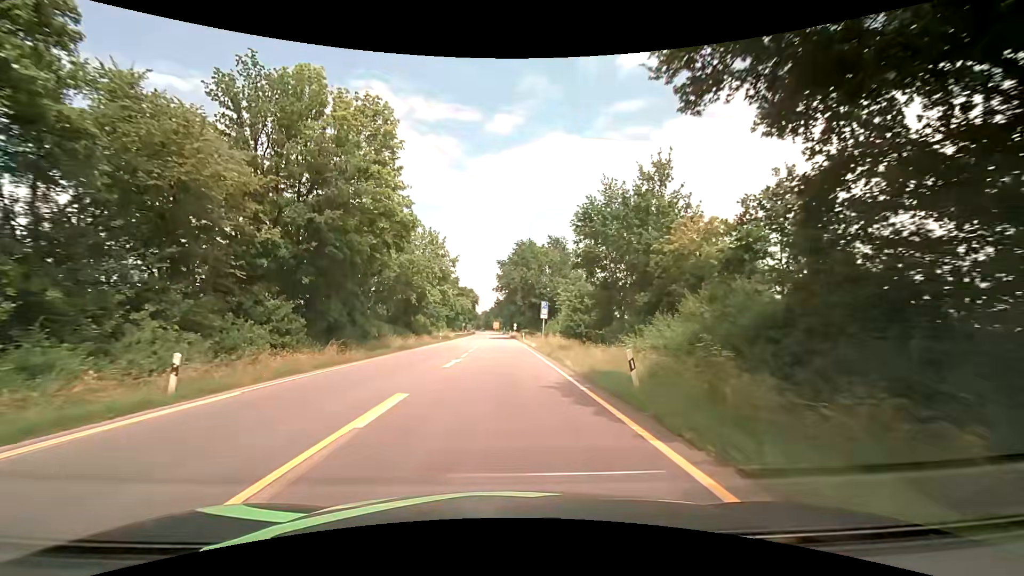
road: primary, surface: asphalt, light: Day
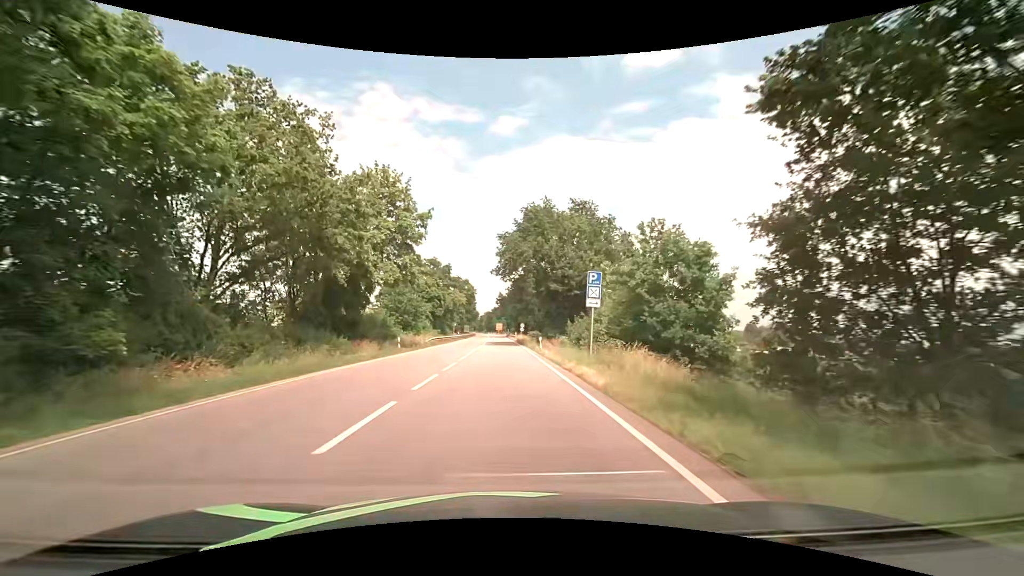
(-0.3, +25.3) m; -1°
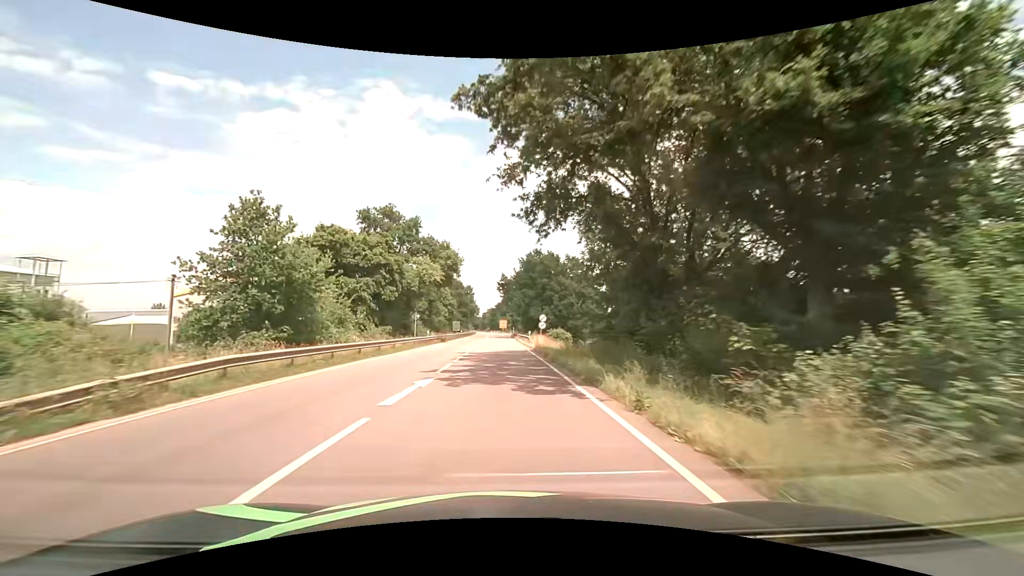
(-0.1, +38.4) m; 0°
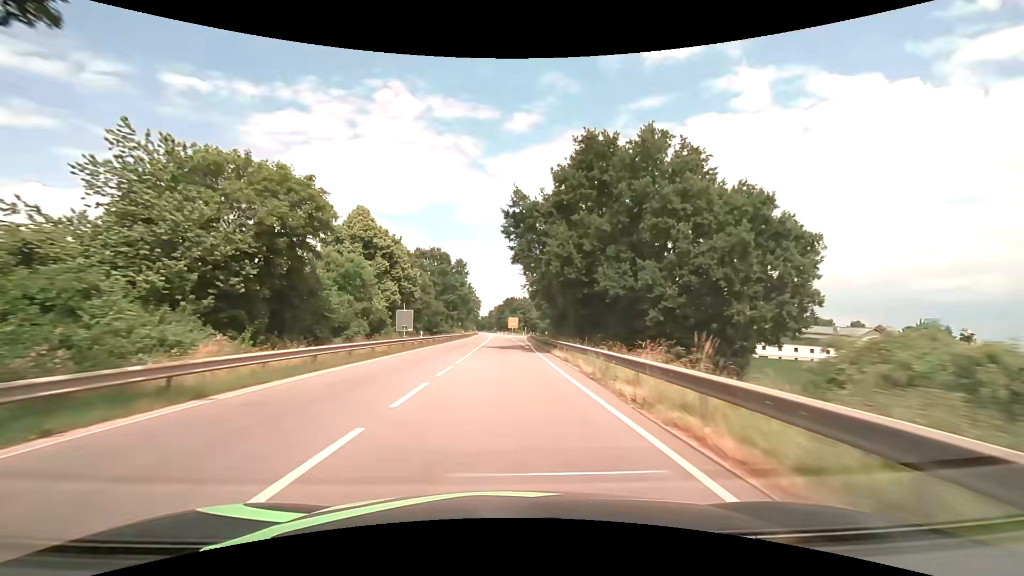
(-0.9, +55.0) m; -1°
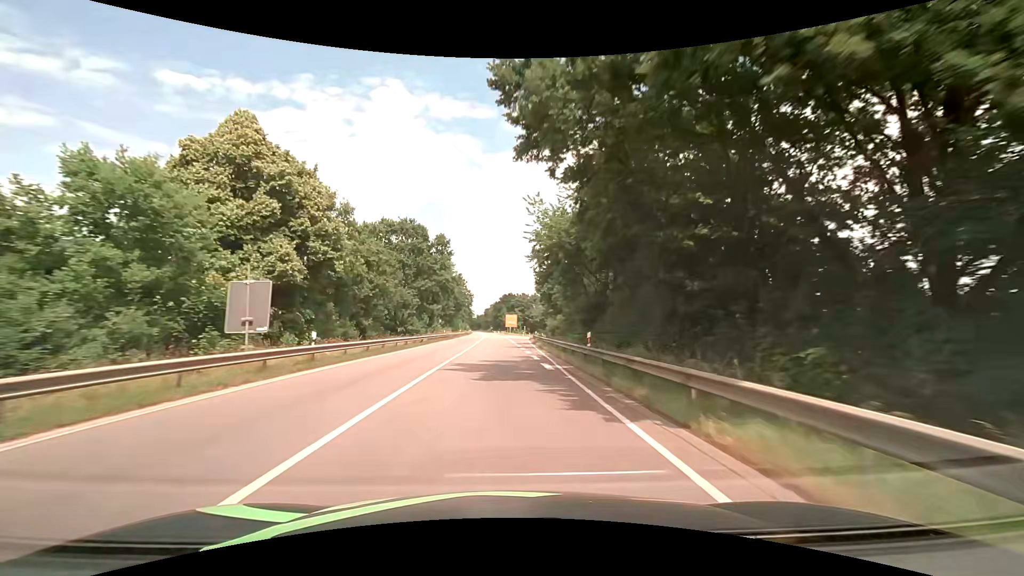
(0.0, +23.4) m; 0°
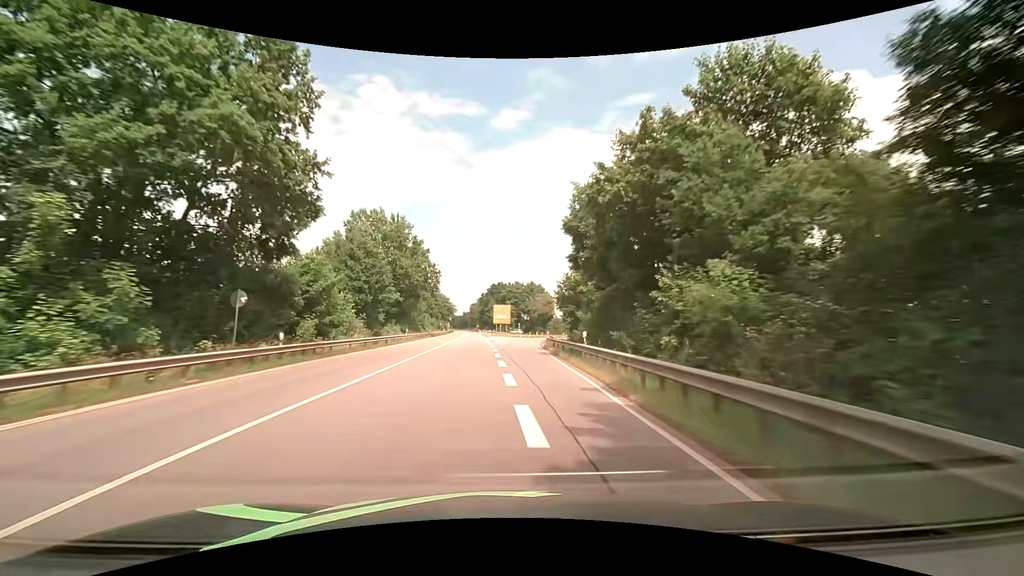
(+0.5, +48.0) m; +1°
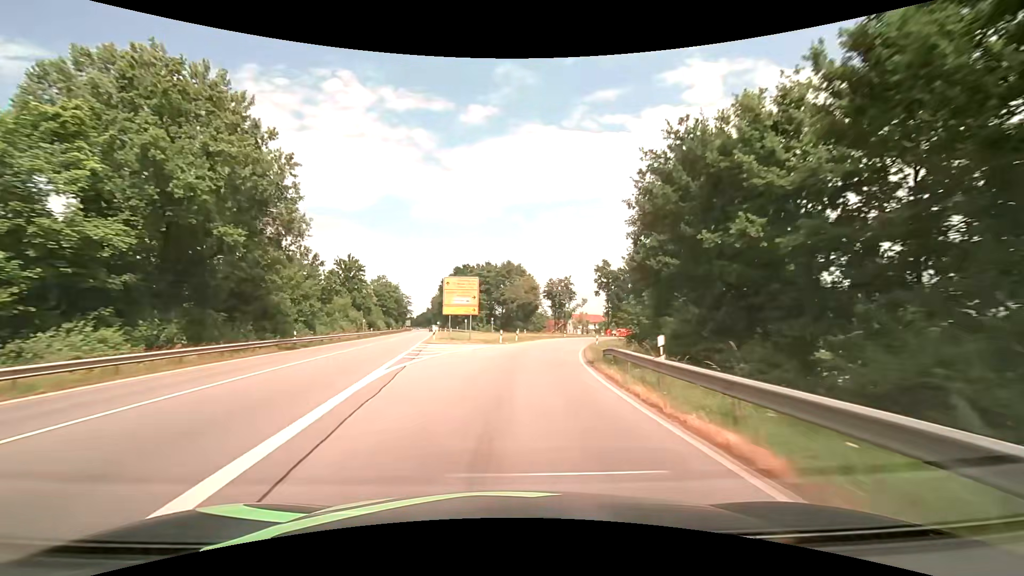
(+0.2, +45.4) m; +3°
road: primary_link
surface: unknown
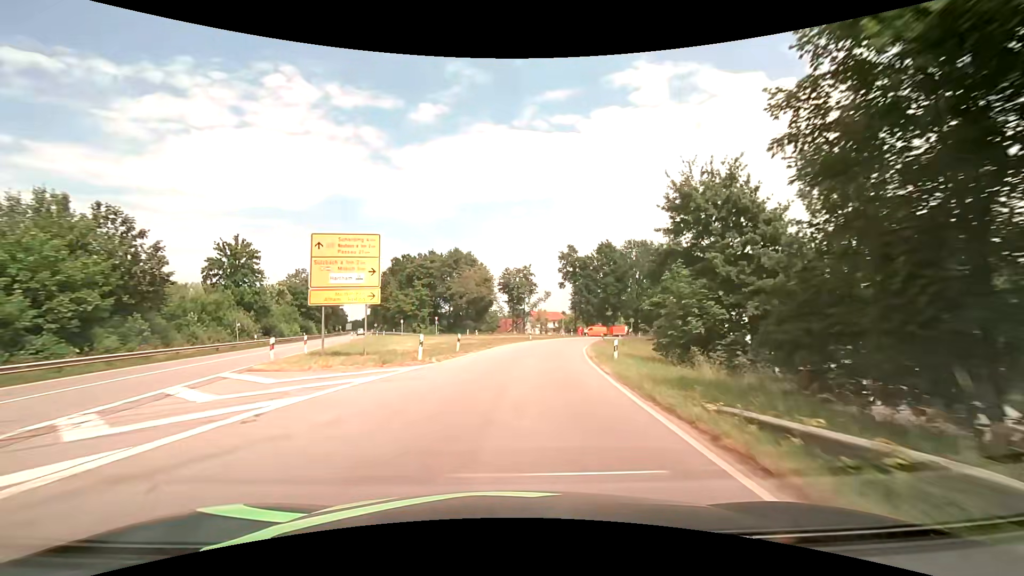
(+1.0, +20.6) m; +6°
